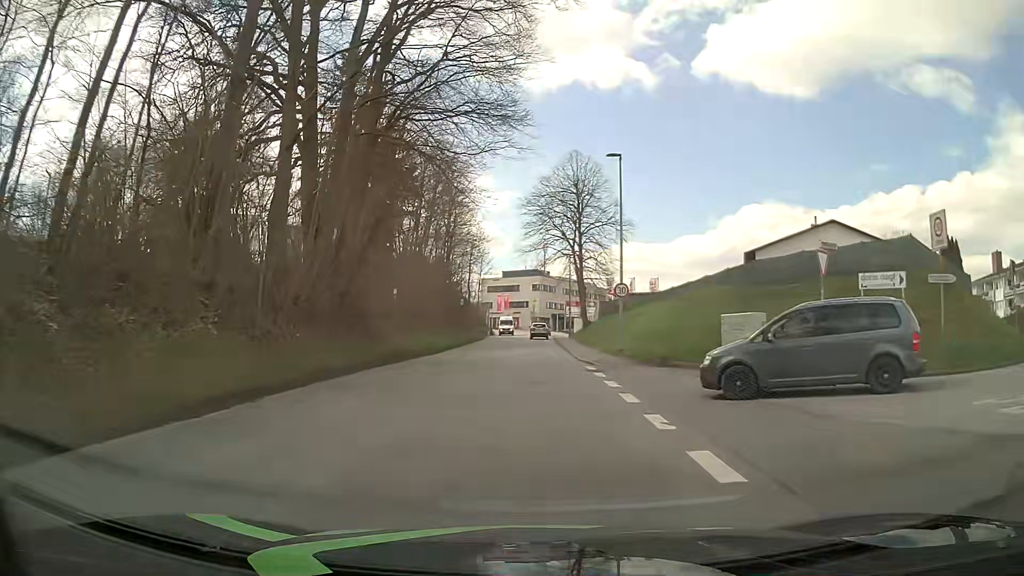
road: tertiary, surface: asphalt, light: Day
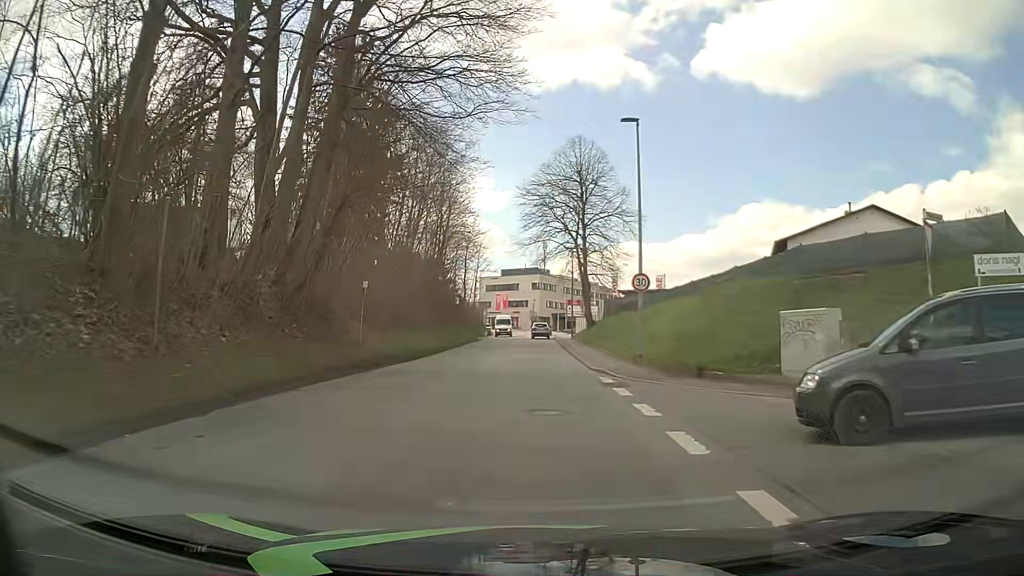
(-0.1, +4.7) m; -1°
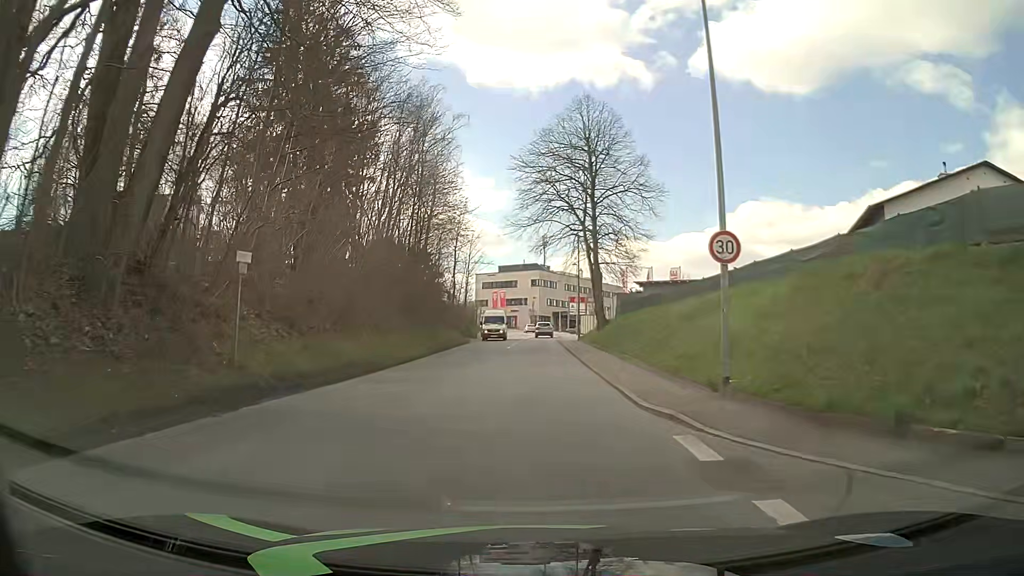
(0.0, +9.5) m; +1°
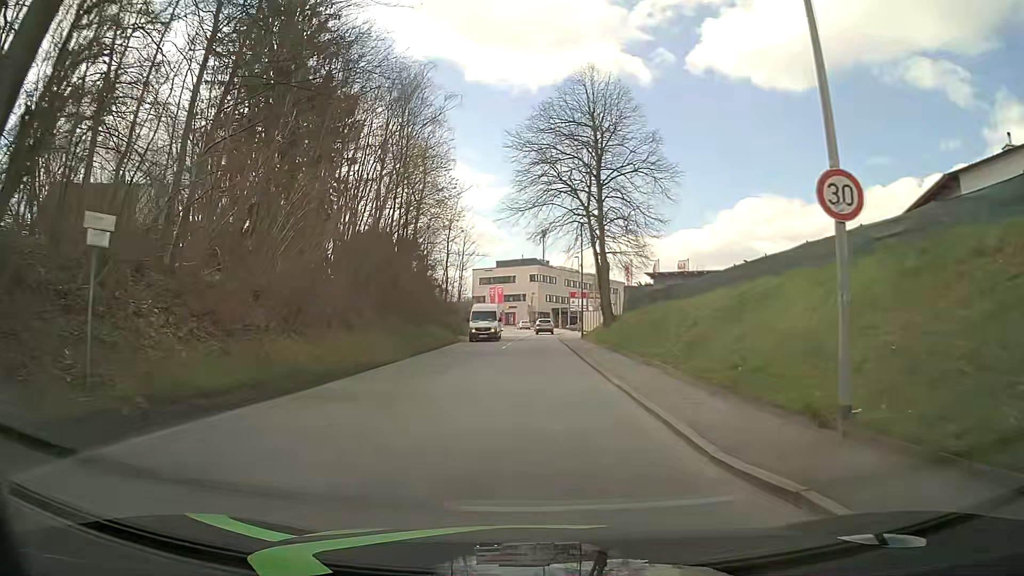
(0.0, +4.8) m; 0°
